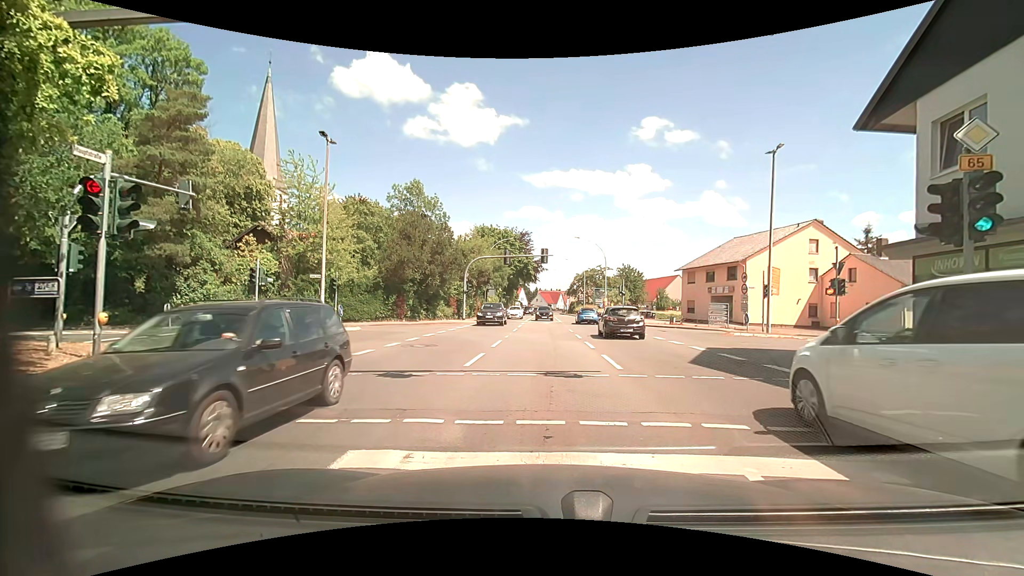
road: primary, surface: asphalt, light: Day
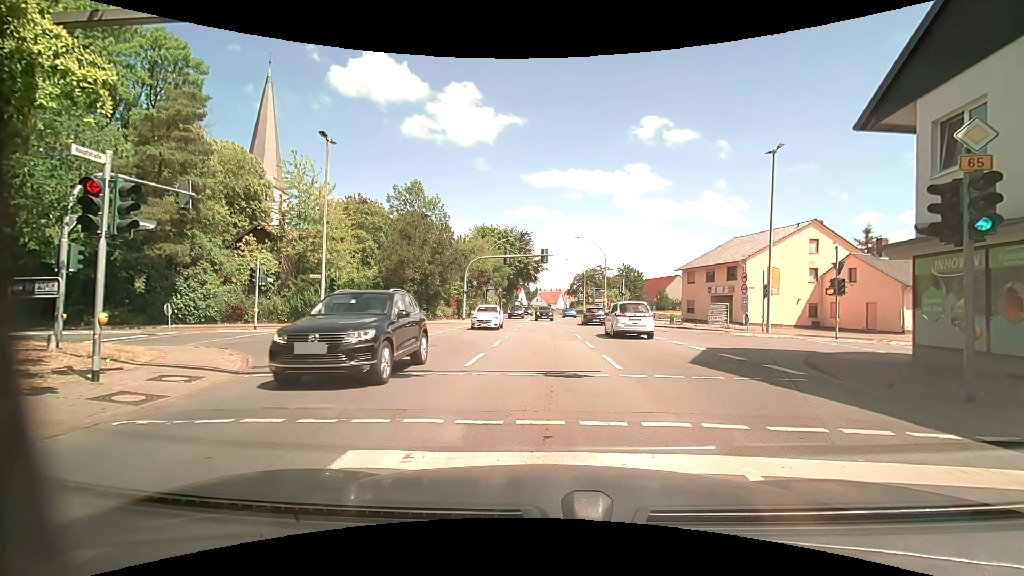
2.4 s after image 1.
(0.0, 0.0) m; 0°
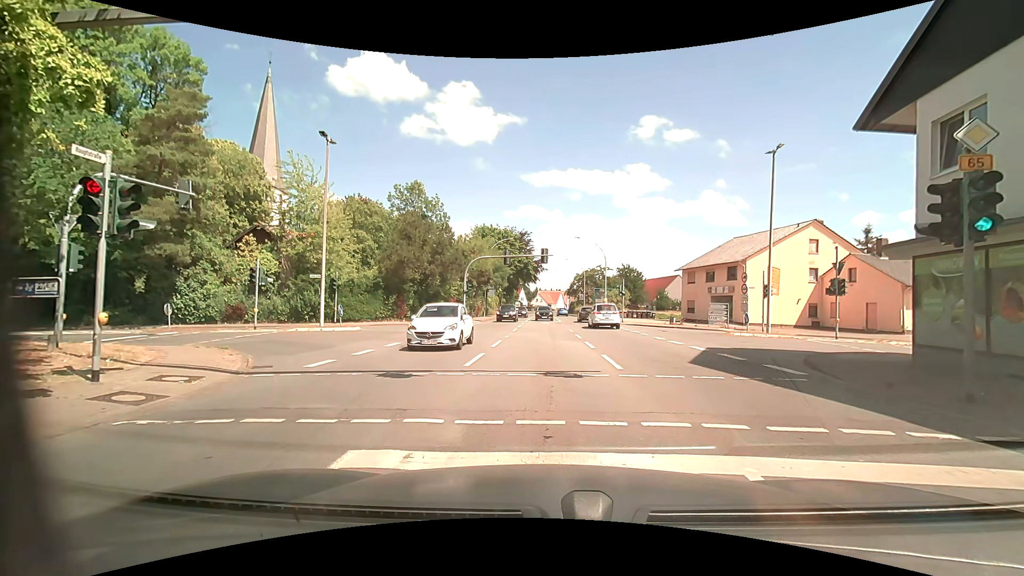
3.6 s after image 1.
(0.0, 0.0) m; 0°
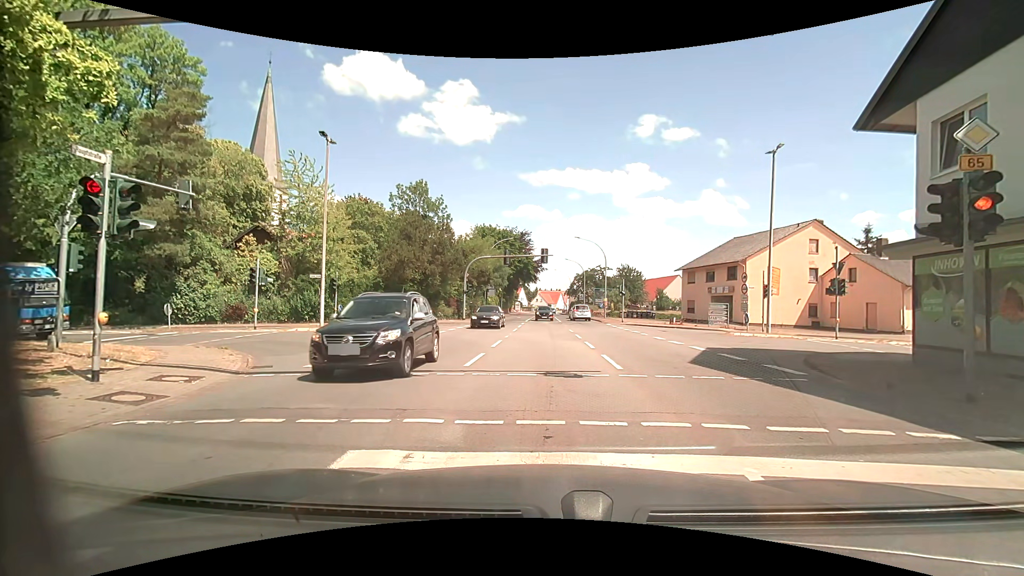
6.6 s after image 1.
(0.0, 0.0) m; 0°
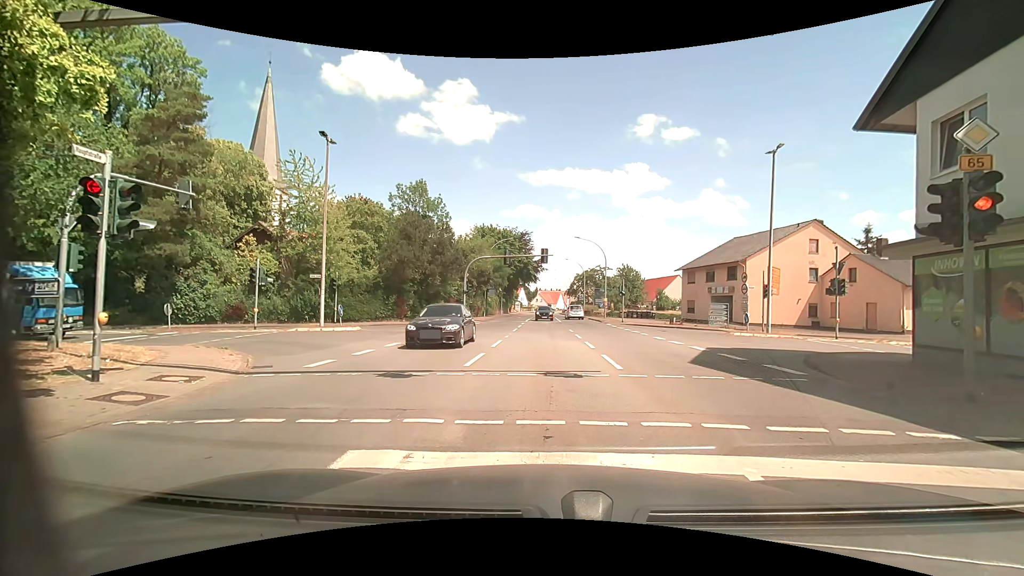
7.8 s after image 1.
(0.0, 0.0) m; 0°
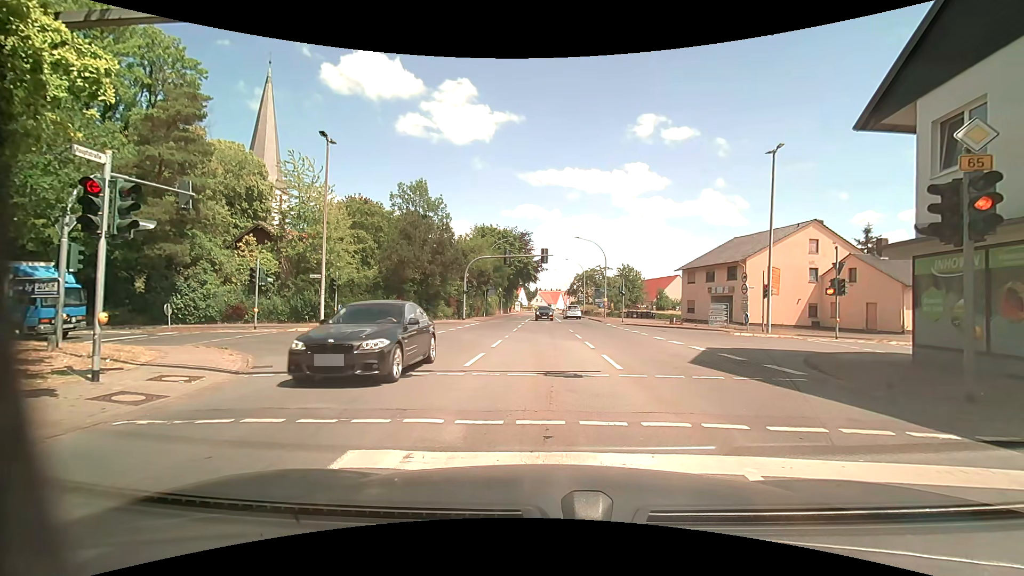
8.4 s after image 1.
(0.0, 0.0) m; 0°
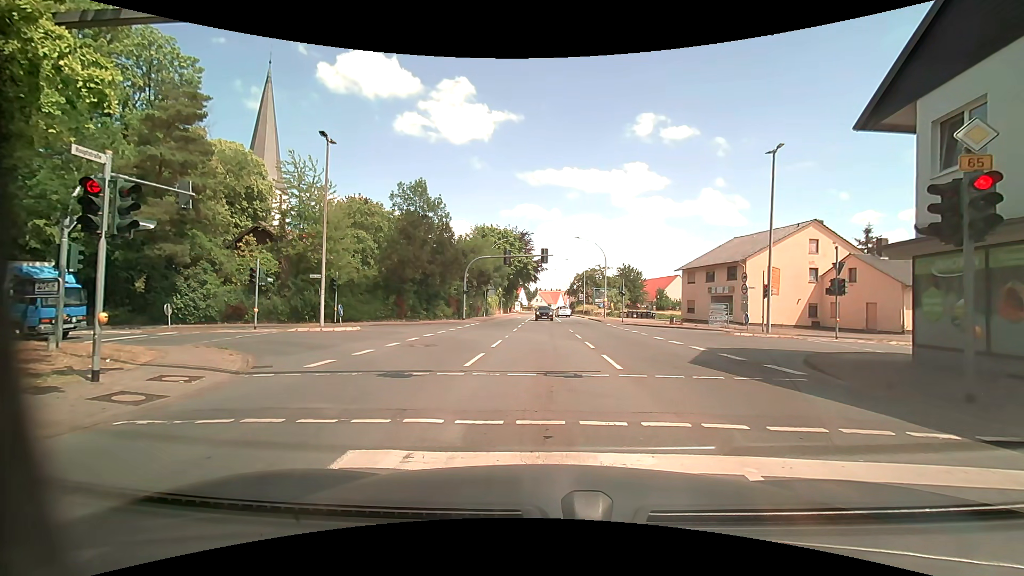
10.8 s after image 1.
(0.0, 0.0) m; 0°
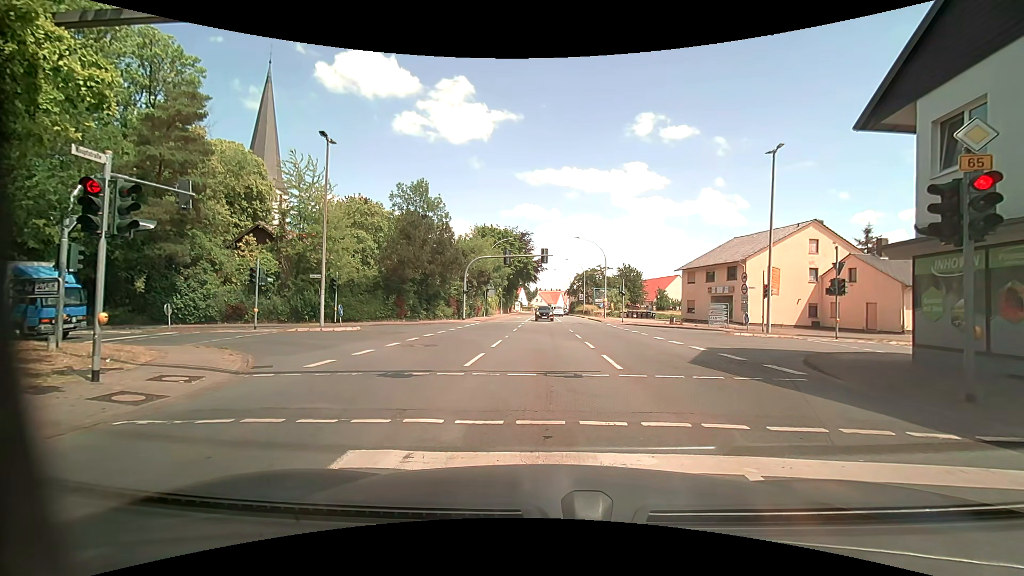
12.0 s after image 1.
(0.0, 0.0) m; 0°
